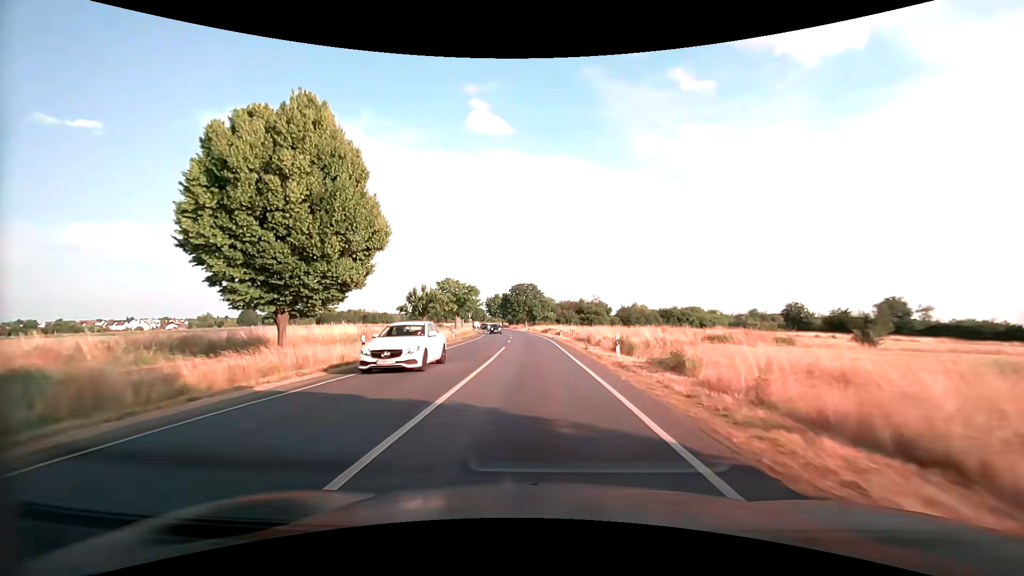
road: secondary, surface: asphalt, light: Day
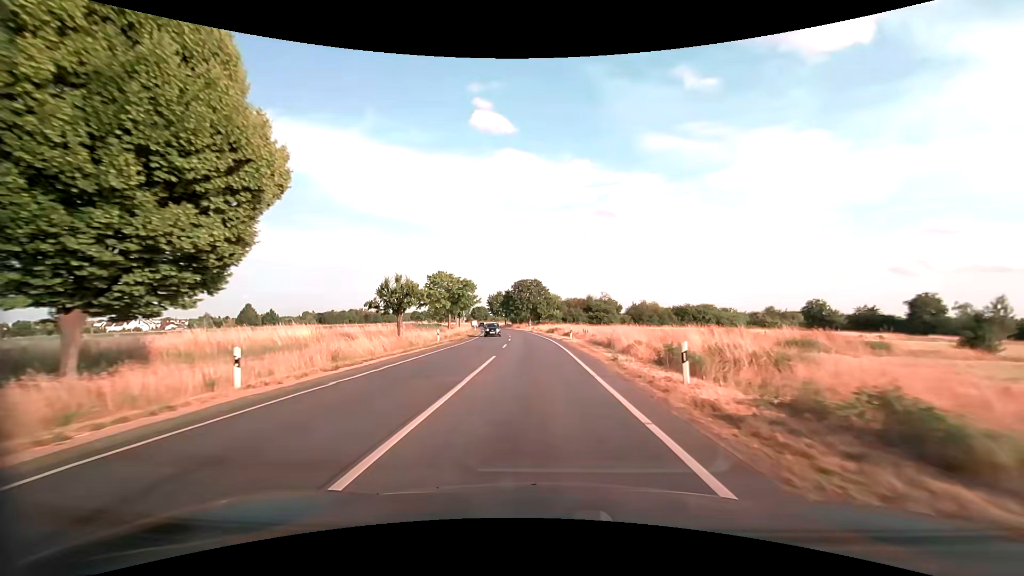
(-0.1, +9.1) m; -1°
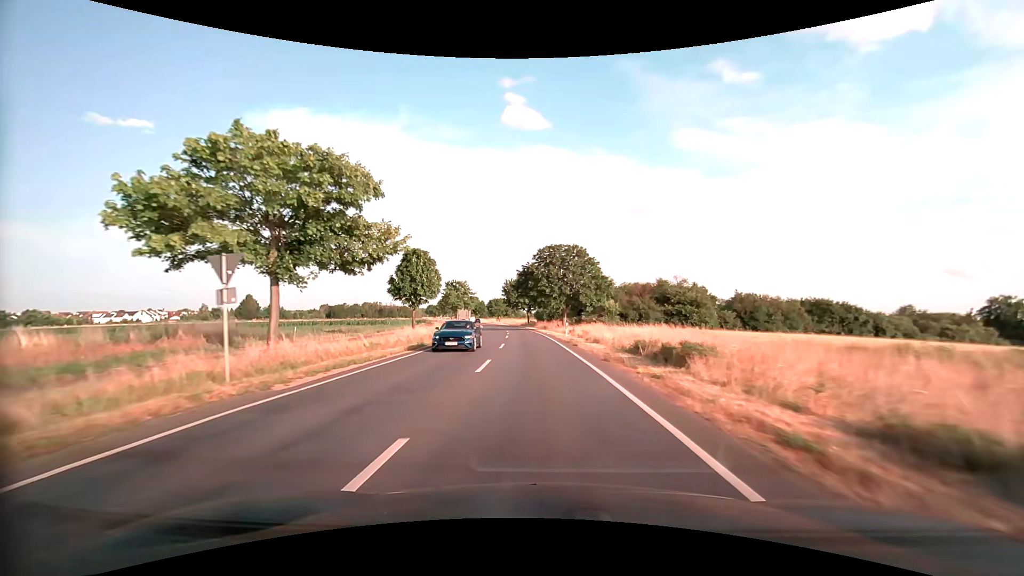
(-1.4, +48.5) m; -3°
(0, +10) (0, +20) (-1, +30) (-1, +40) (-2, +50) (-2, +60) (-3, +70) (-5, +80) (-6, +90) (-7, +100) m
